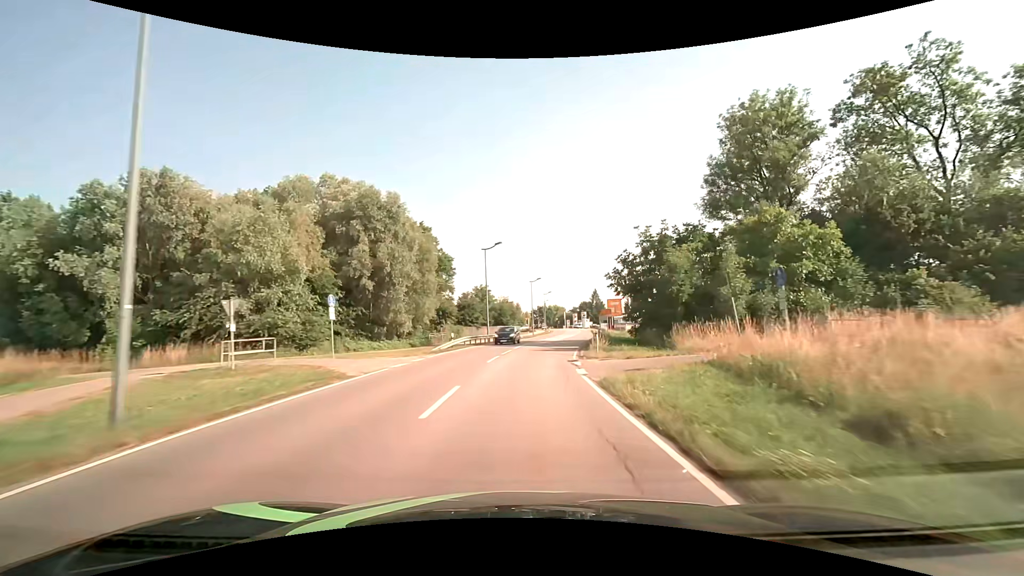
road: secondary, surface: asphalt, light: Day
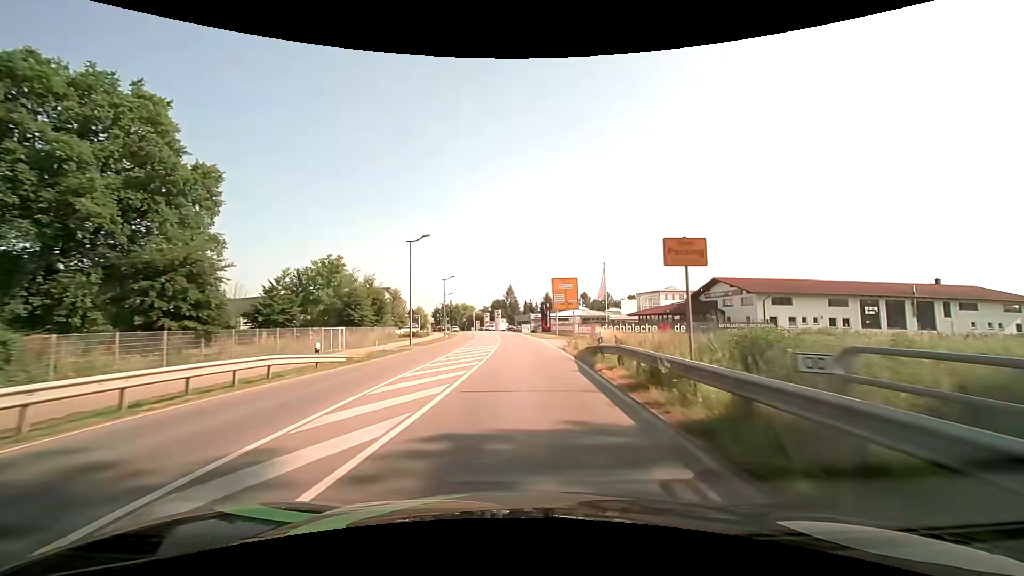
(+4.2, +44.2) m; +10°
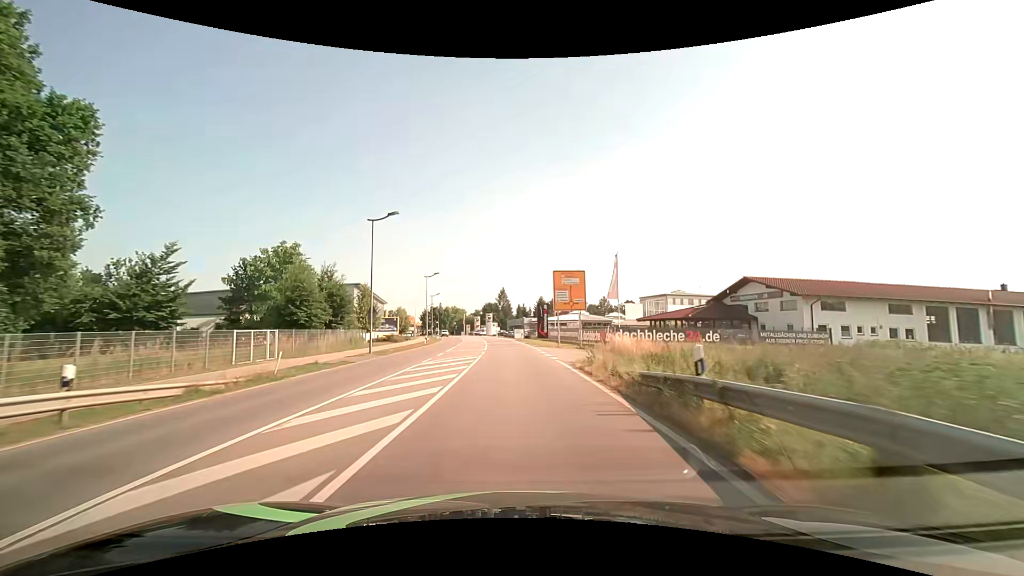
(+0.2, +10.6) m; +1°
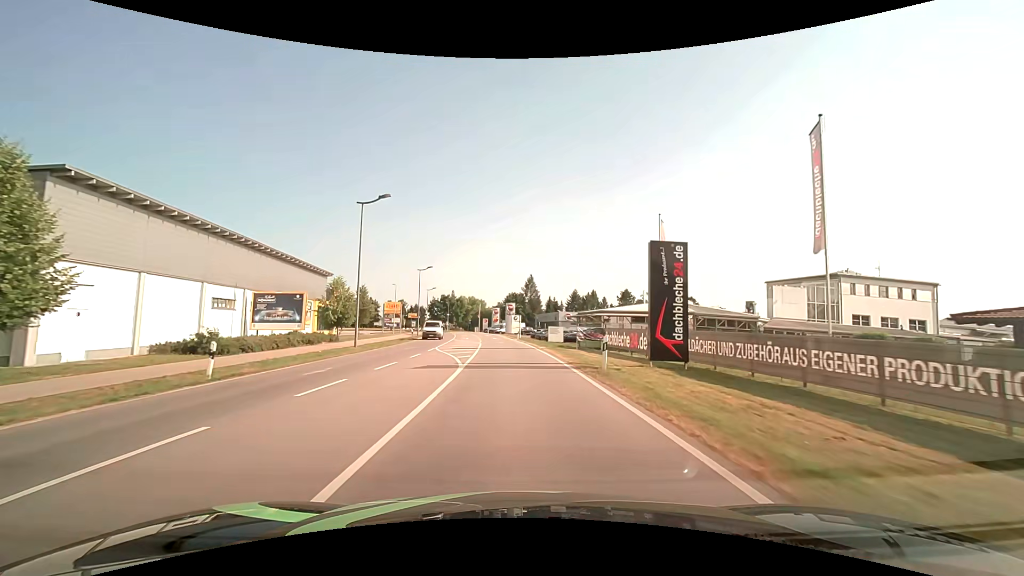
(-1.2, +43.7) m; -3°
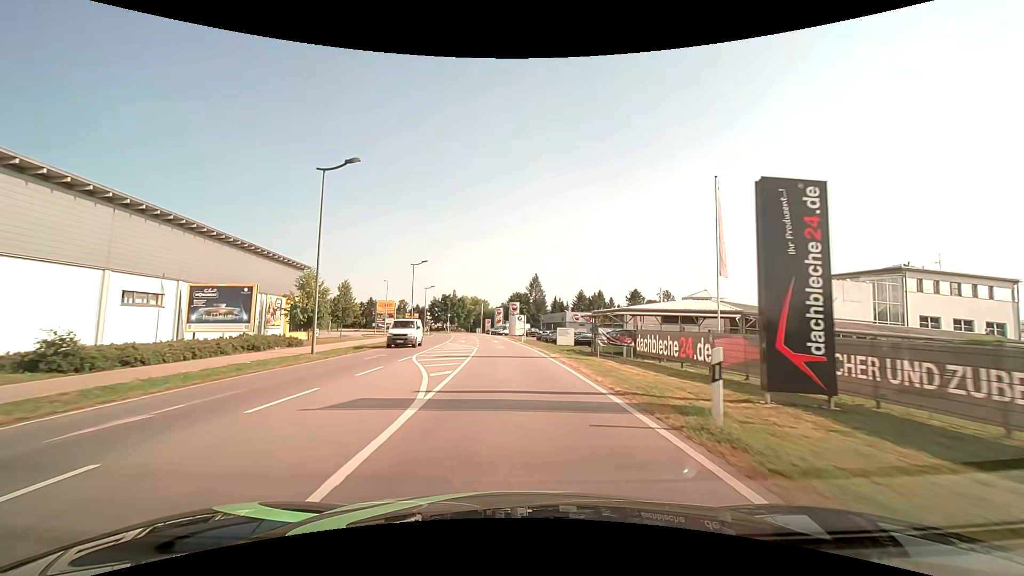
(-0.1, +7.9) m; -1°
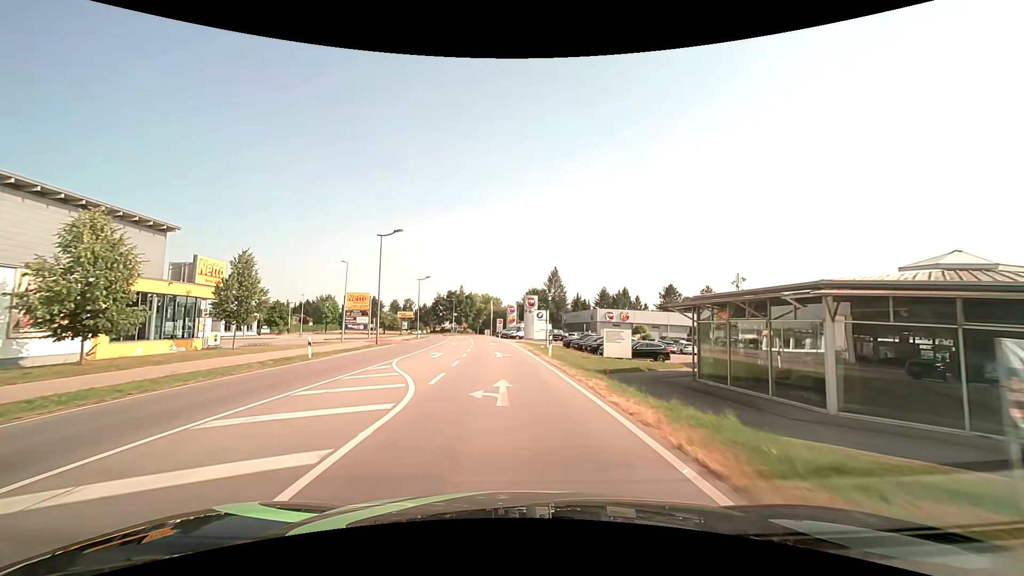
(-0.2, +23.3) m; -1°
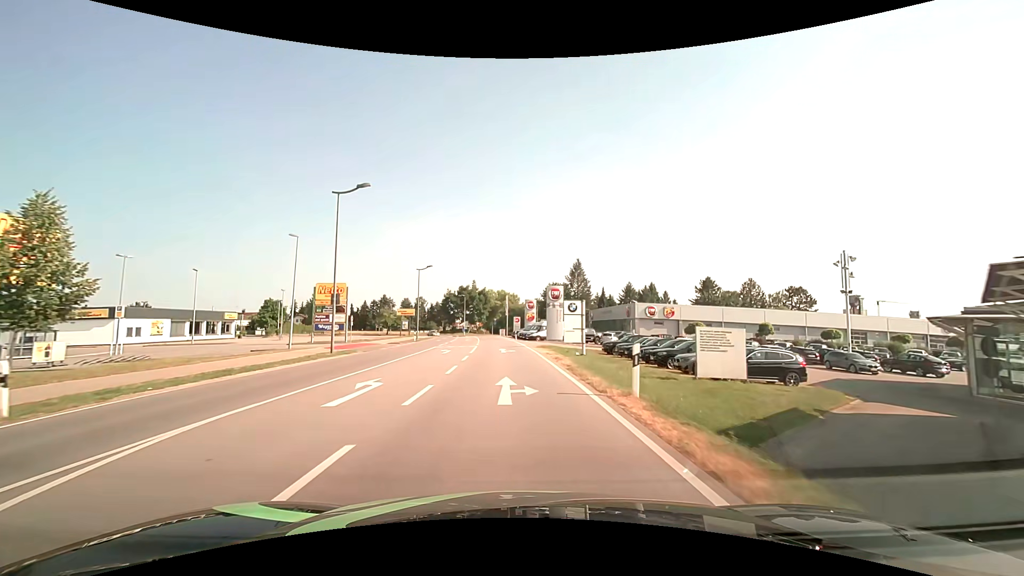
(-0.3, +15.4) m; -2°
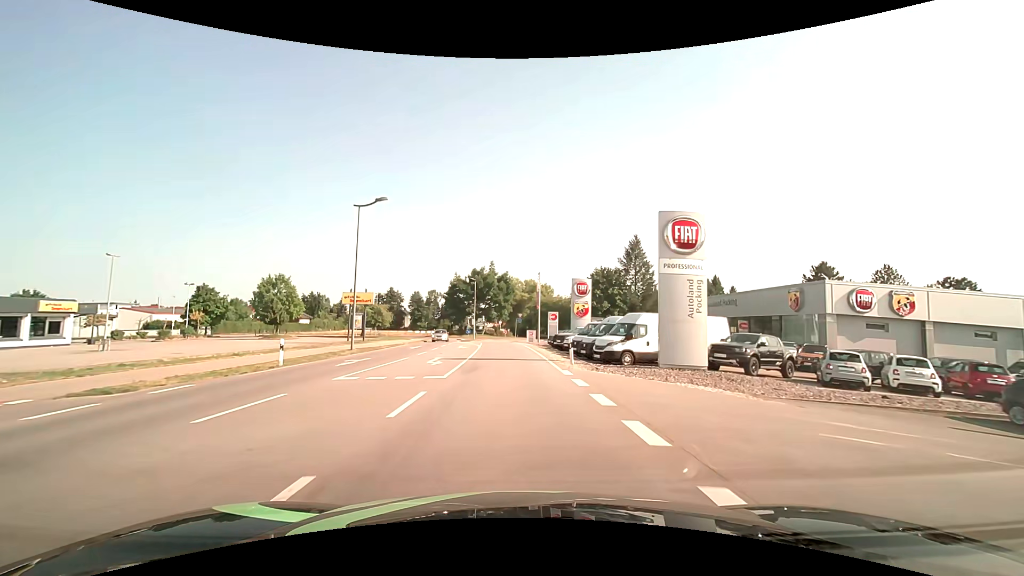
(-1.2, +38.6) m; -3°
(0, +10) (0, +20) (-1, +30) (-1, +40) (-2, +50) (-3, +60) (-3, +70) (-2, +80) (+3, +89) (+5, +98) m
